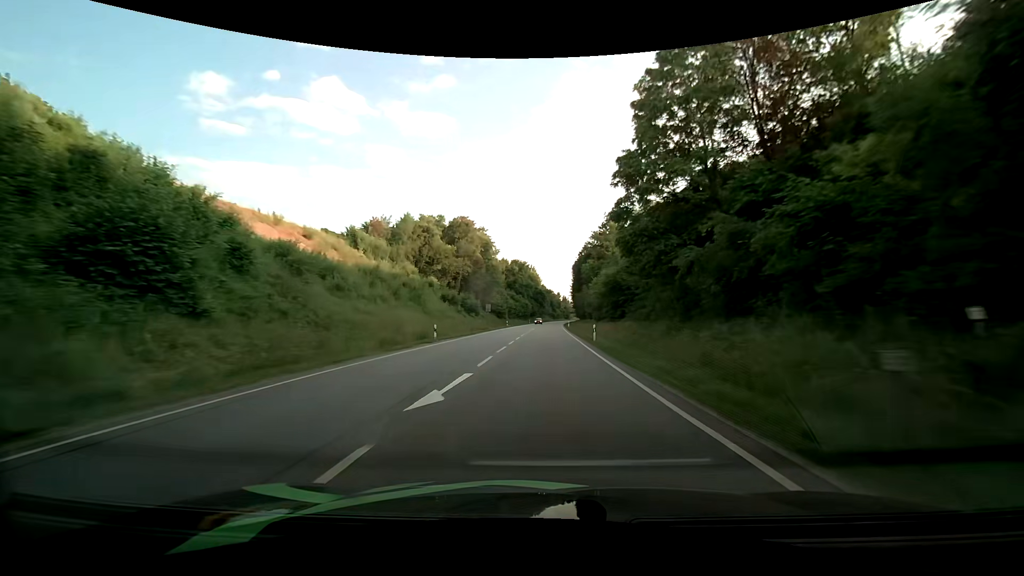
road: primary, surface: asphalt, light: Day
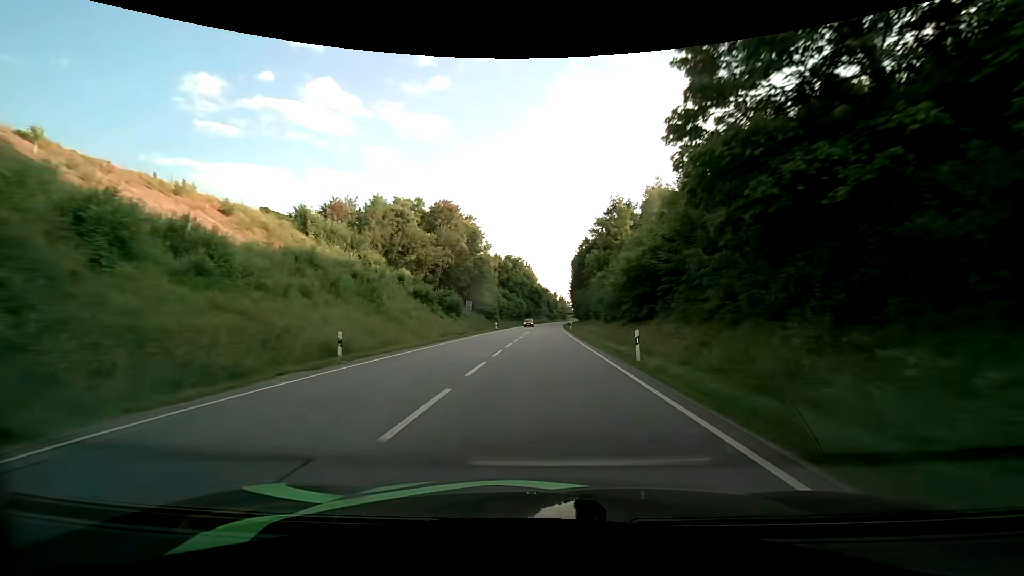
(+0.2, +14.2) m; +1°
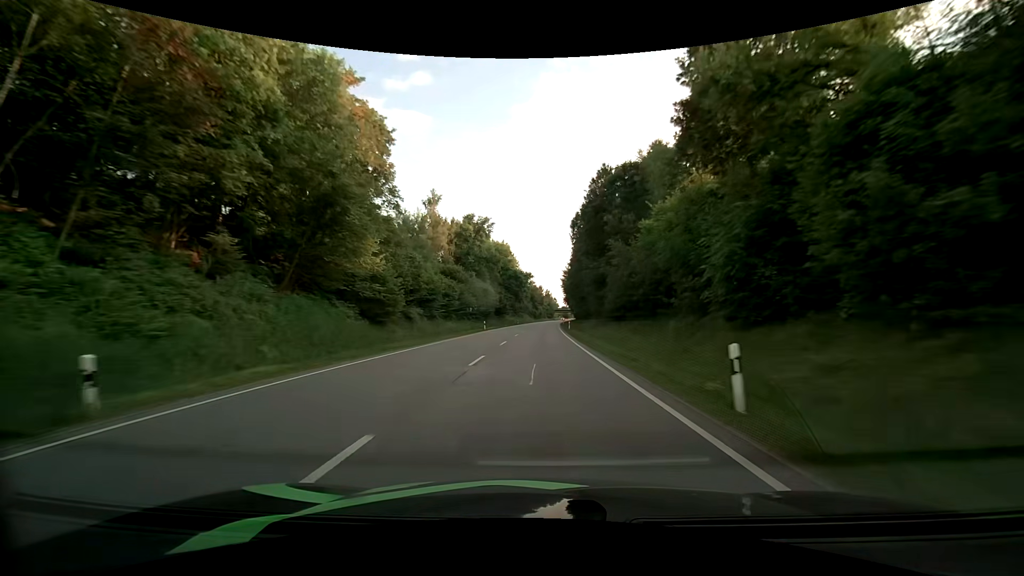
(+0.8, +58.6) m; +2°
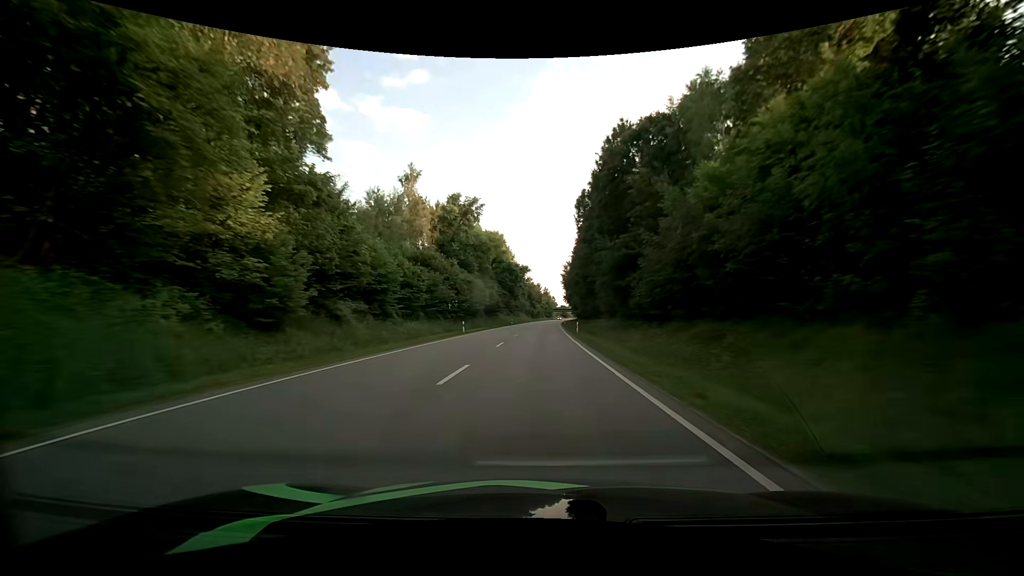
(0.0, +14.9) m; 0°
(0, +10) (0, +20) (0, +30) (0, +40) (0, +50) (0, +60) (+1, +70) (+1, +80) (+2, +90) (+2, +100) m
